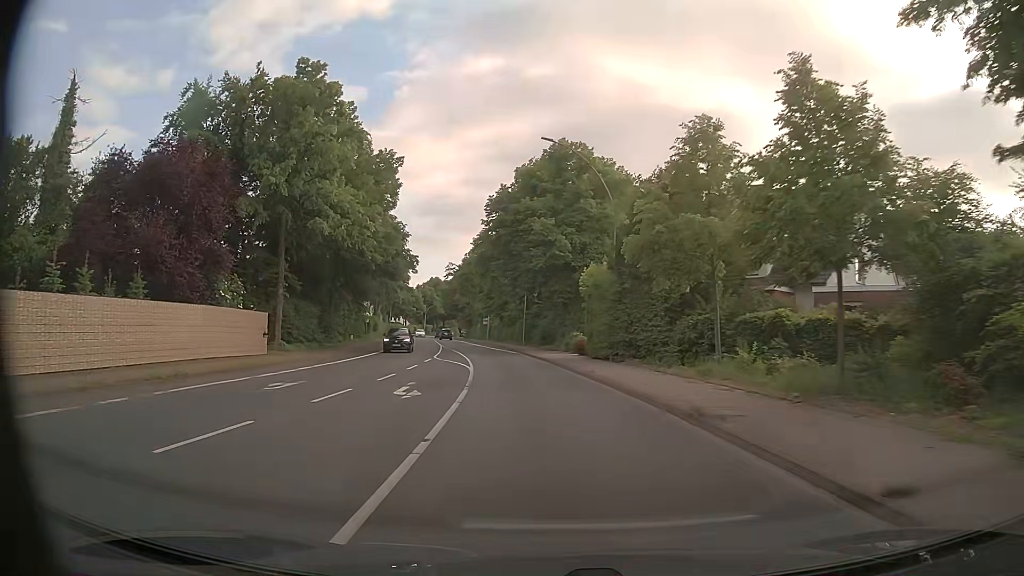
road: primary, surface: asphalt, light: Day
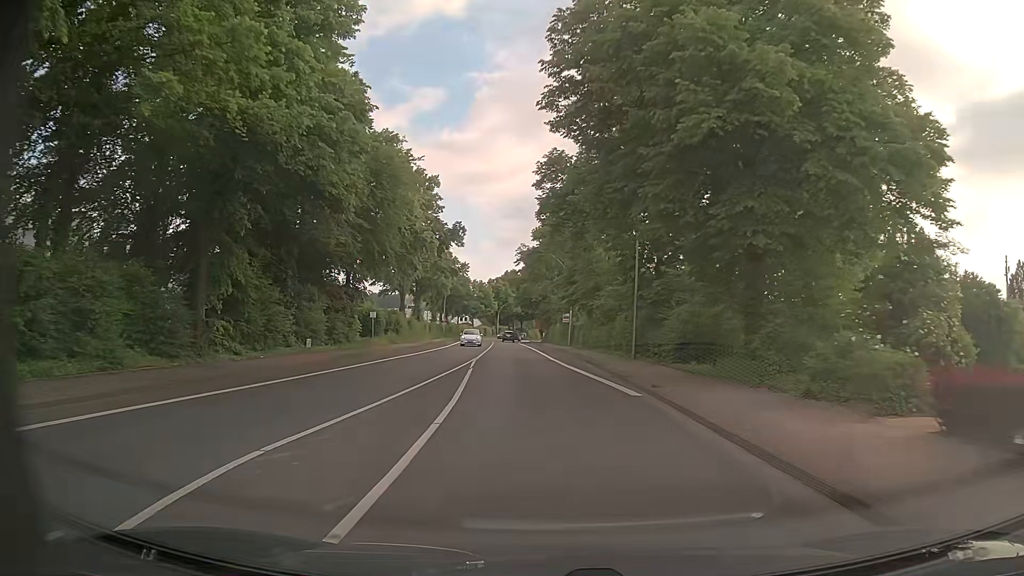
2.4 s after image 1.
(-2.1, +31.6) m; -7°
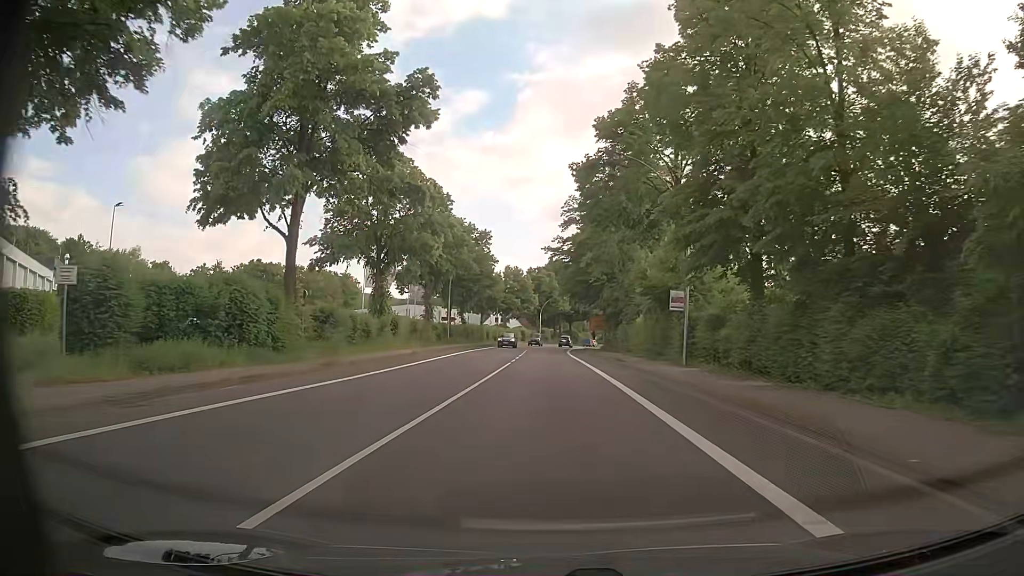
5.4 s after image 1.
(-1.7, +39.6) m; -4°
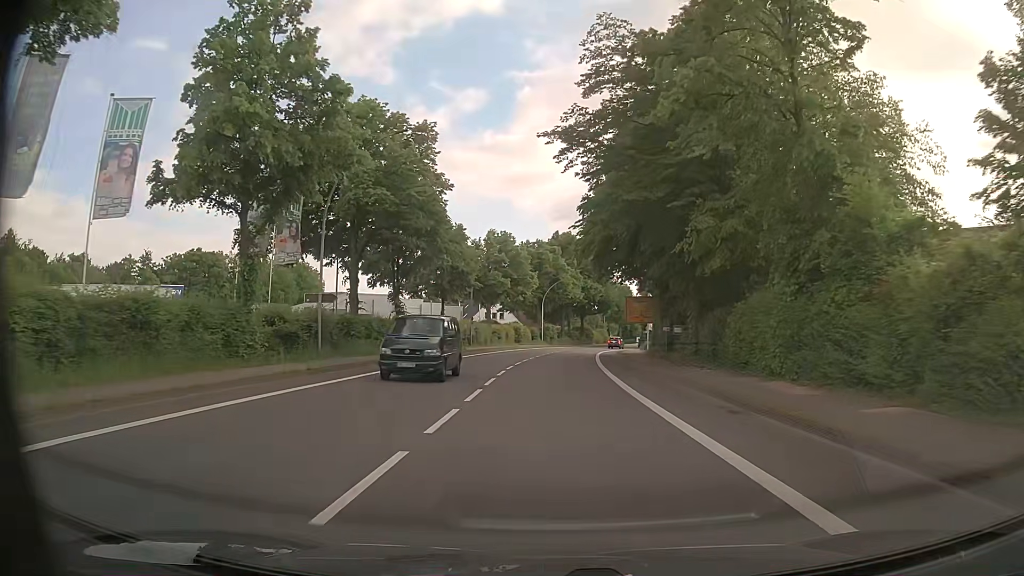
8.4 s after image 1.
(-0.5, +39.5) m; 0°
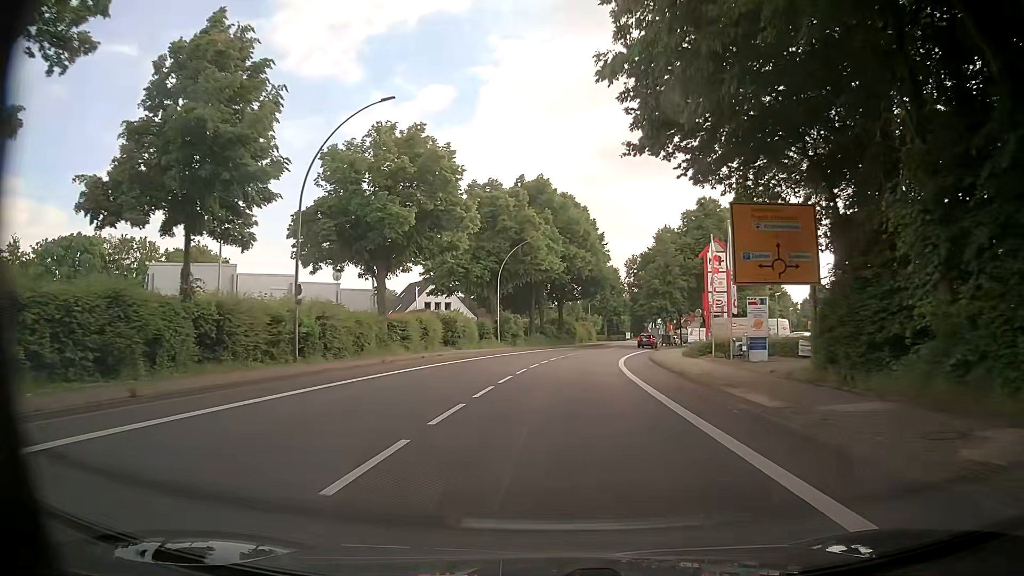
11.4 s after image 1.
(0.0, +39.6) m; +1°
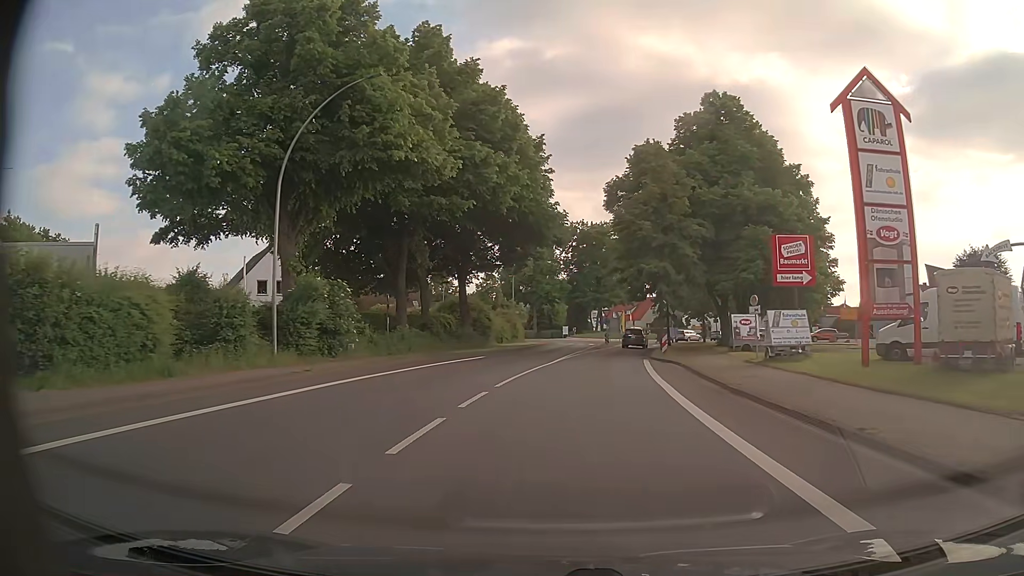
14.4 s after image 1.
(+1.9, +38.2) m; +7°
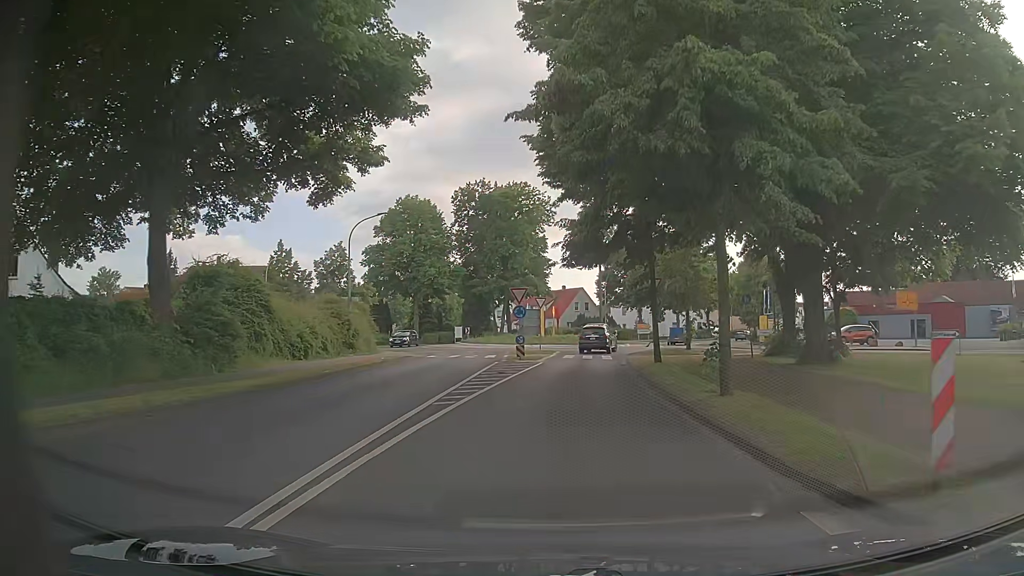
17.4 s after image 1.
(+2.3, +30.3) m; +8°
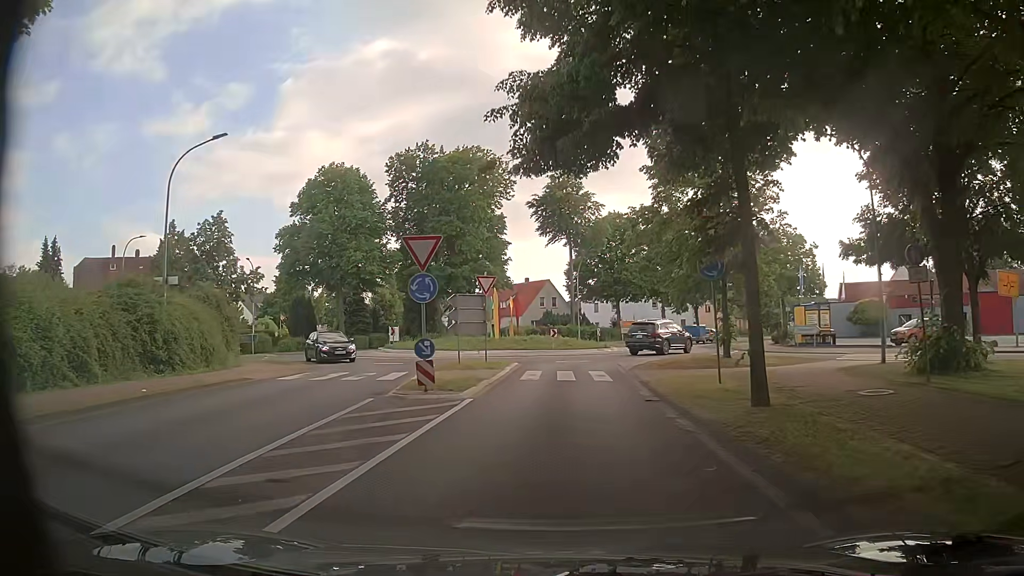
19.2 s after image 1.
(+0.4, +16.0) m; +4°
